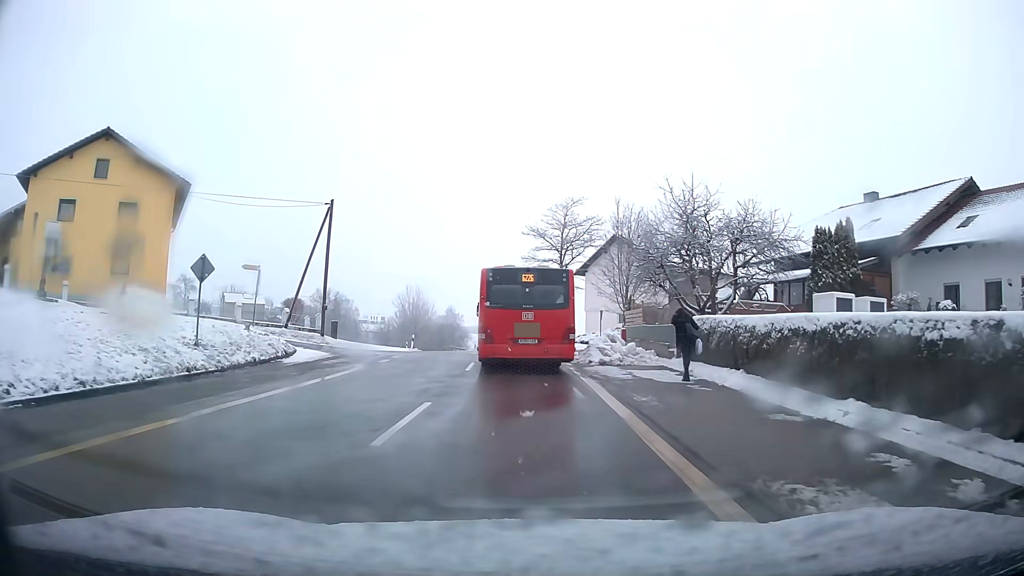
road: tertiary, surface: asphalt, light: Day
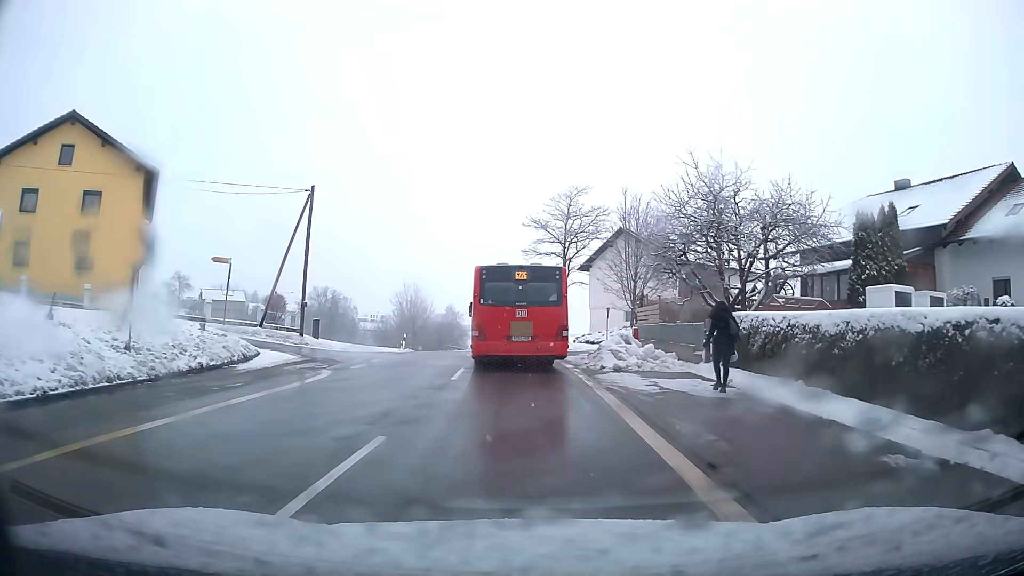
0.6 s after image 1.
(0.0, +3.6) m; 0°
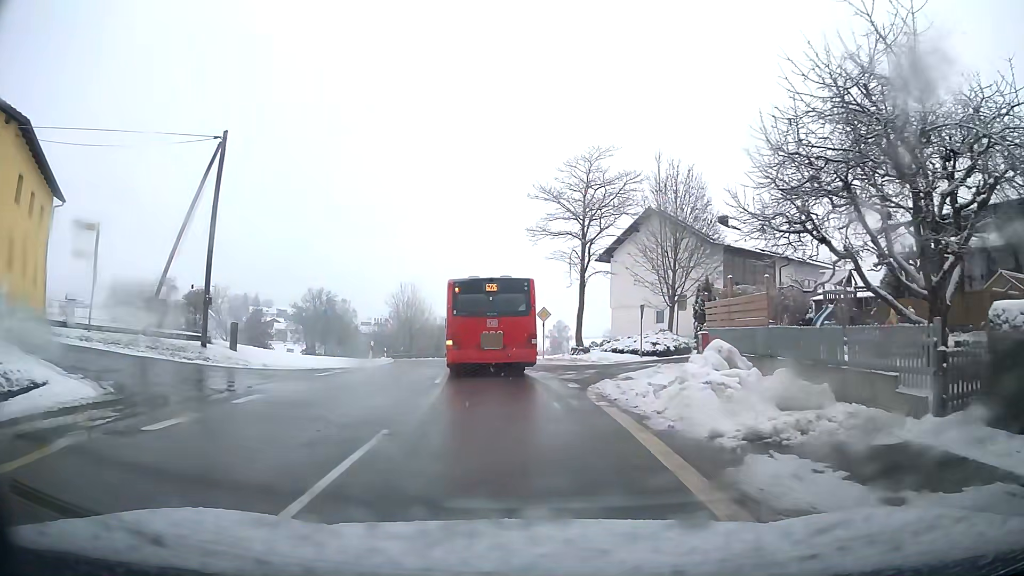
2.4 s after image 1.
(-0.1, +11.2) m; -1°
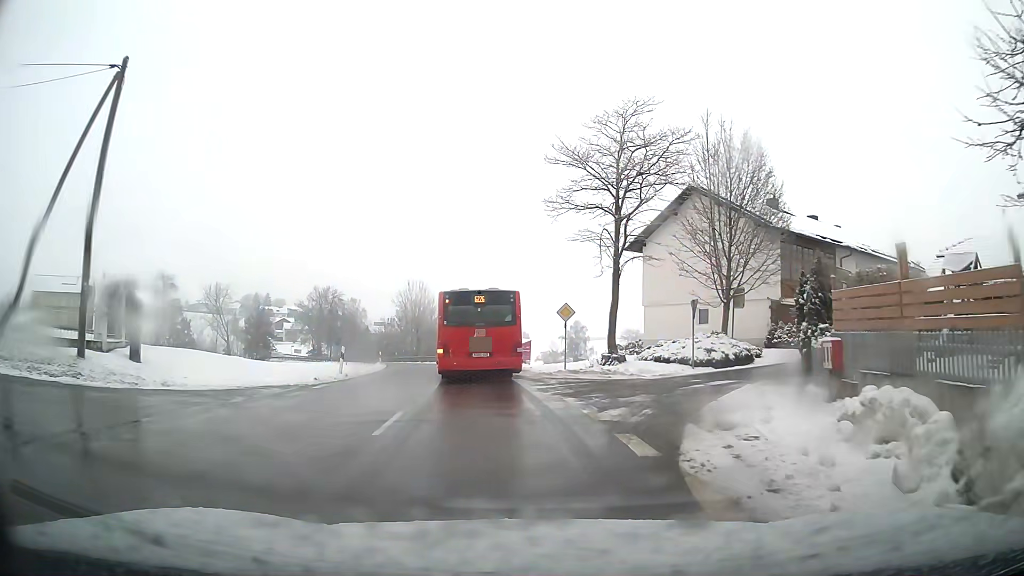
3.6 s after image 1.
(-0.1, +7.9) m; -1°
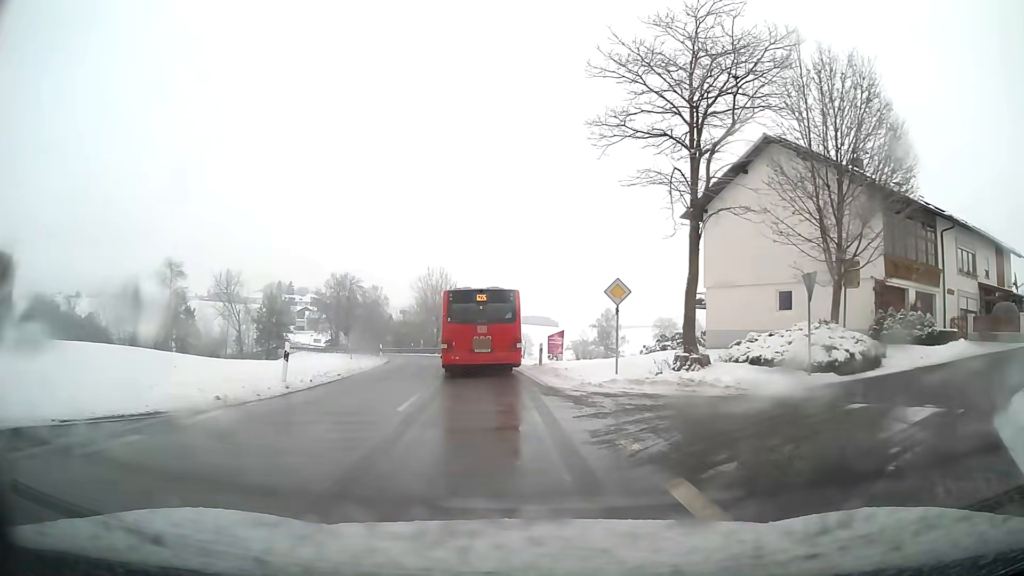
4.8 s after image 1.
(-0.2, +8.9) m; -3°
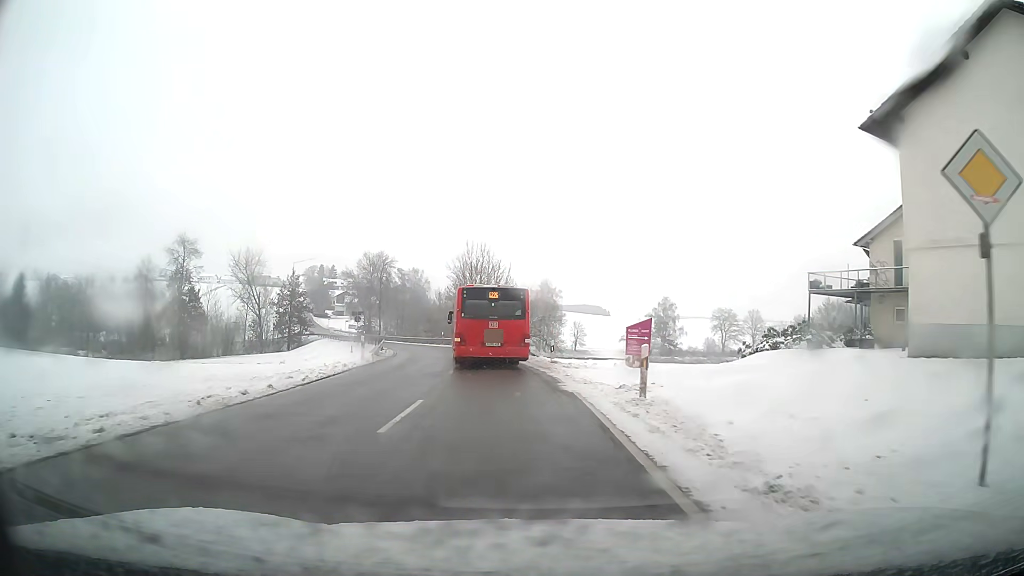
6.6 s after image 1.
(-0.6, +15.5) m; -4°
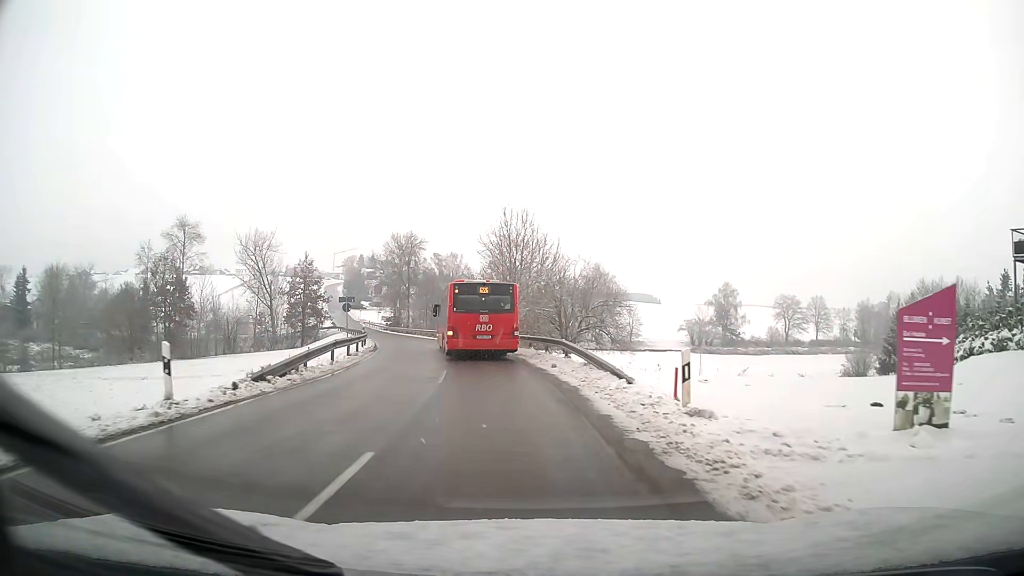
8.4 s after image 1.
(-0.6, +17.7) m; -4°
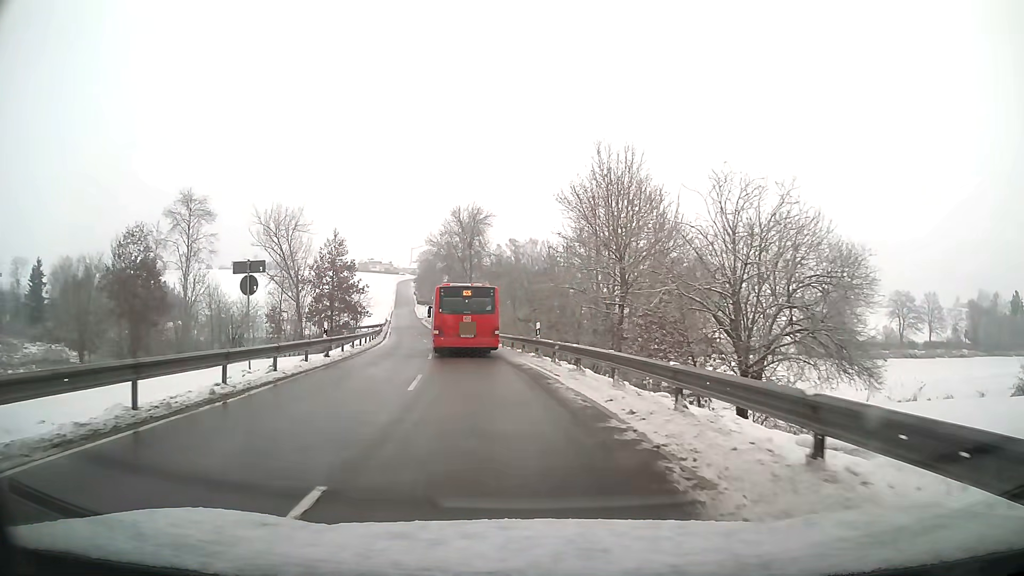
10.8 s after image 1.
(-1.6, +25.7) m; -7°
